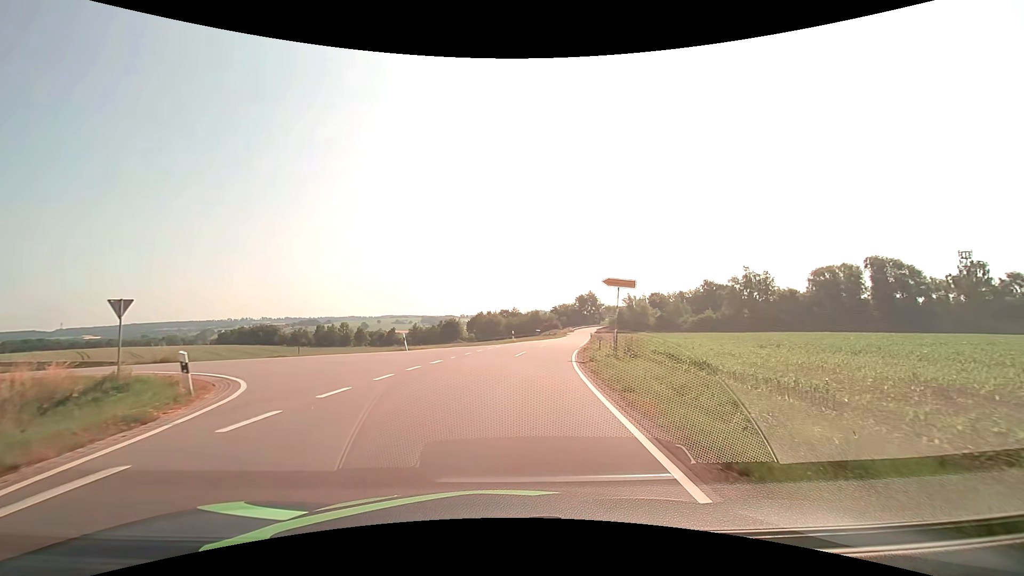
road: tertiary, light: Day
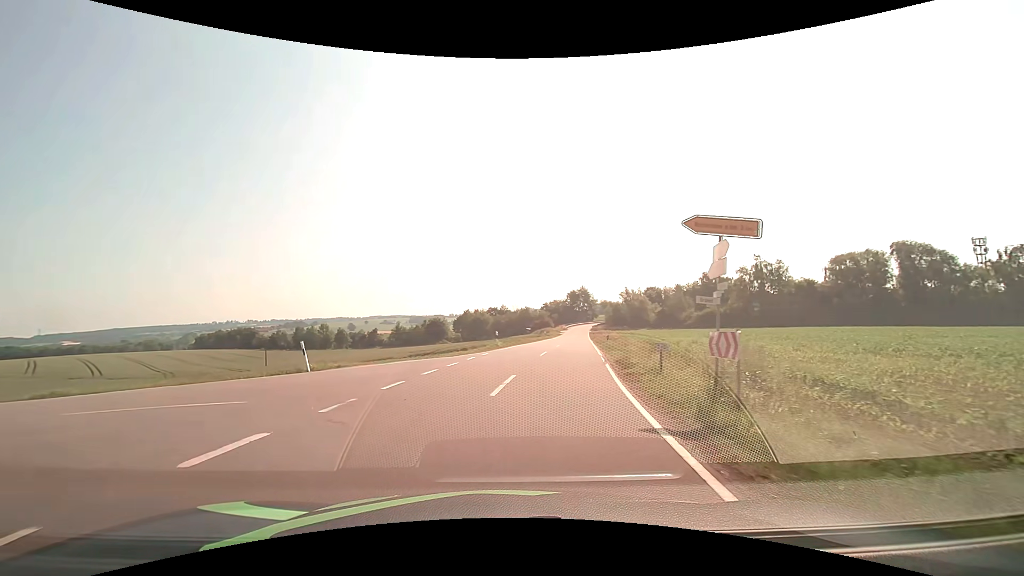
(+0.4, +12.7) m; +2°
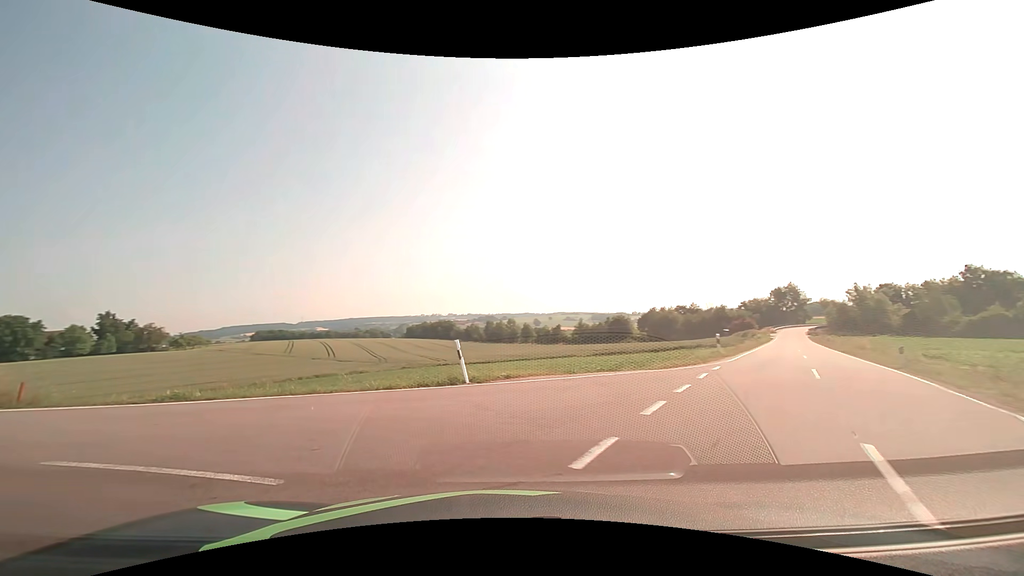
(-1.0, +6.6) m; -20°
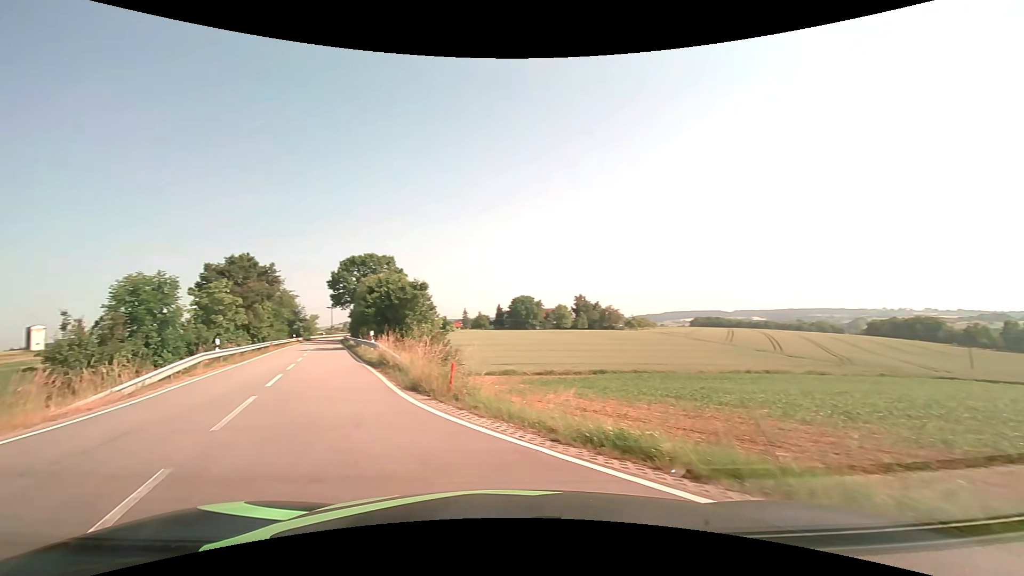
(-3.5, +8.3) m; -47°
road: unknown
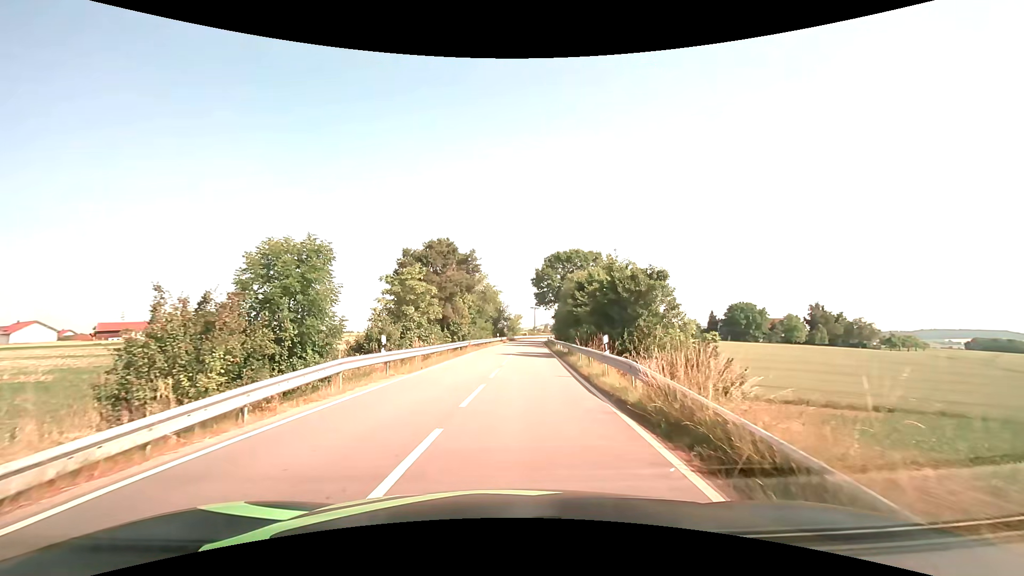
(-3.4, +10.9) m; -23°
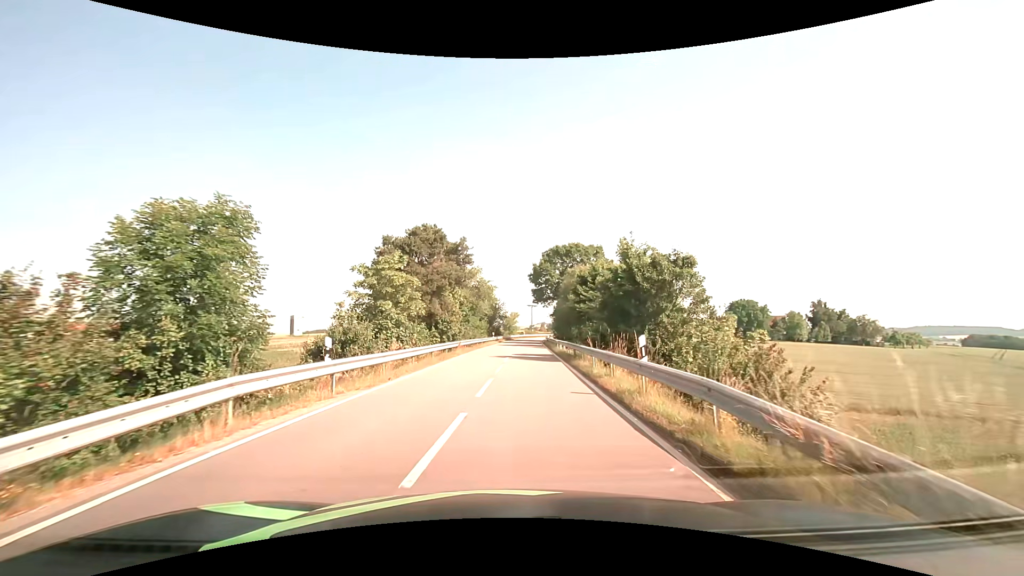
(0.0, +4.7) m; +1°
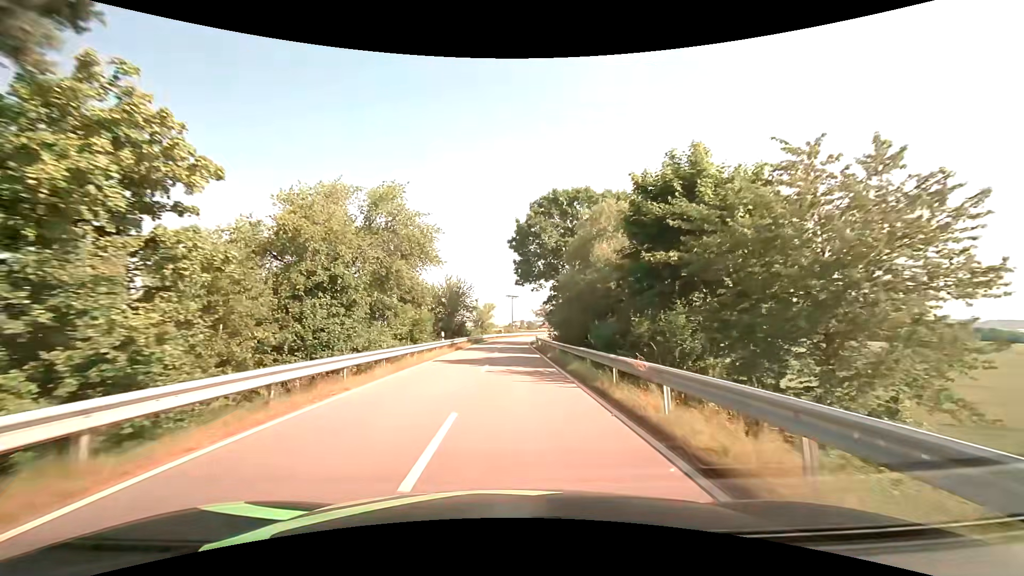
(+0.8, +30.9) m; +2°
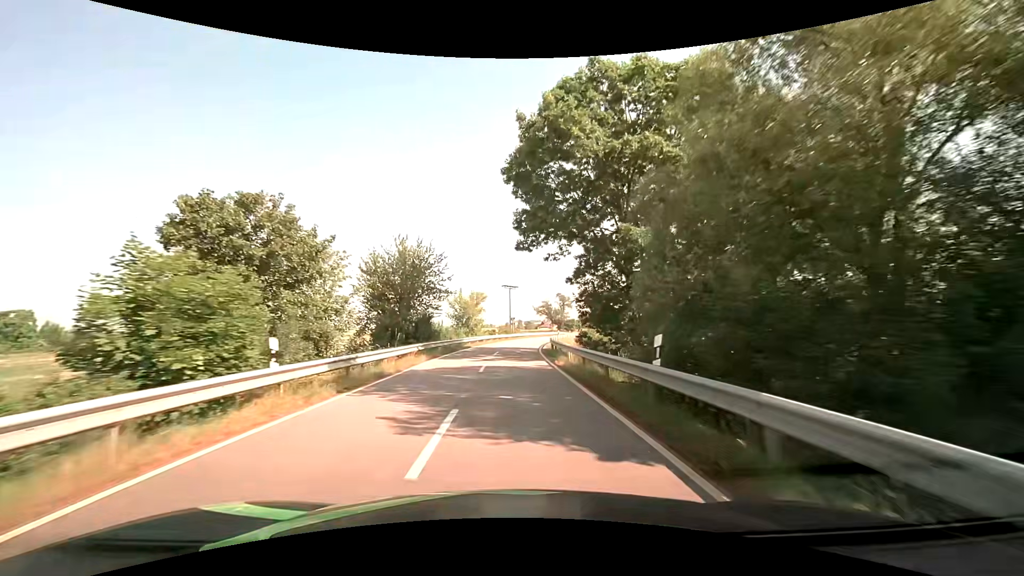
(0.0, +24.0) m; 0°
(0, +10) (0, +20) (0, +30) (+1, +40) (+2, +50) (+3, +60) (+5, +70) (+7, +79) (+10, +89) (+12, +99) m
